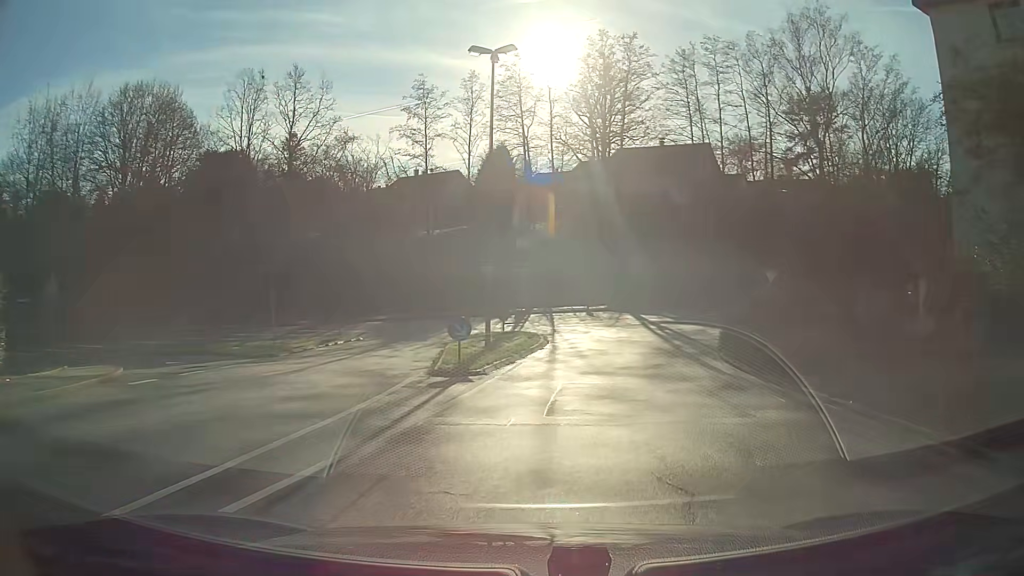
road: unclassified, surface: asphalt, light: Day
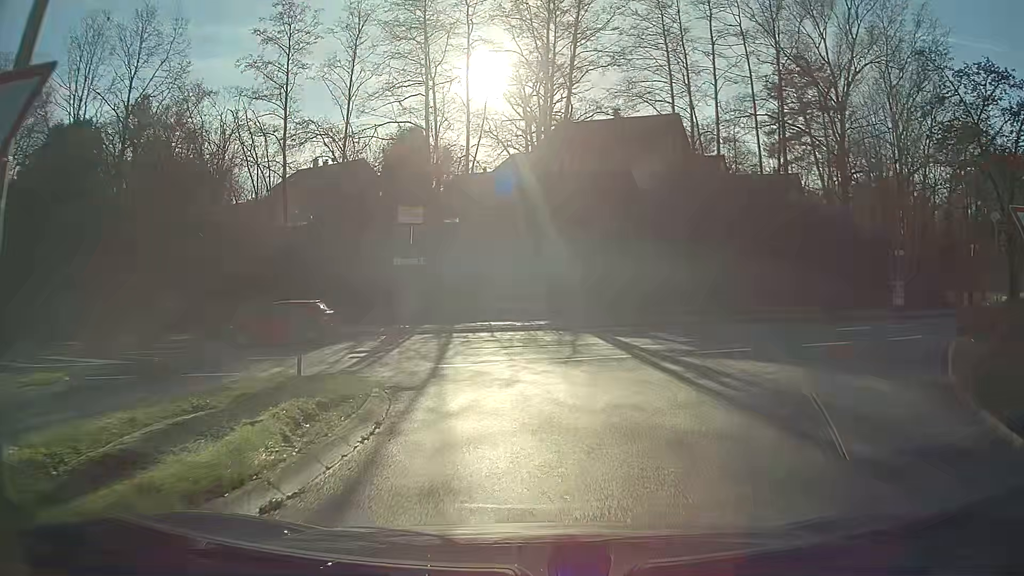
(+1.1, +18.7) m; +4°
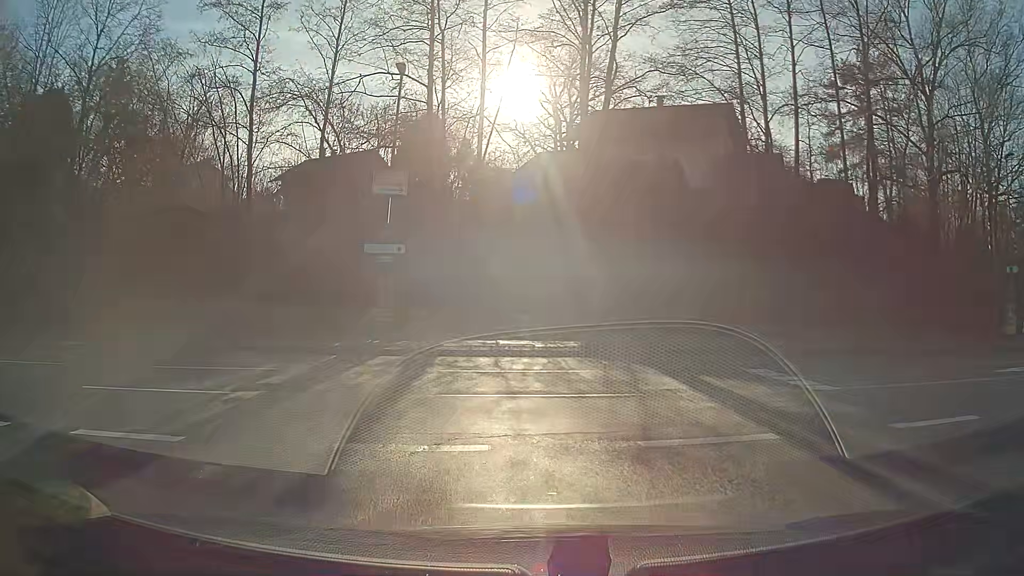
(-0.1, +8.2) m; -3°
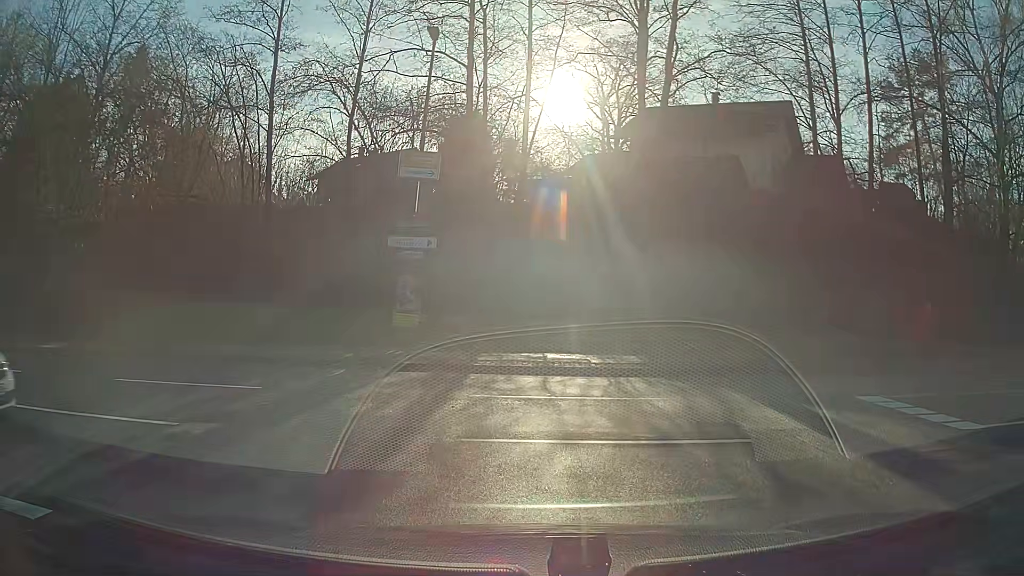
(-0.1, +2.8) m; -2°
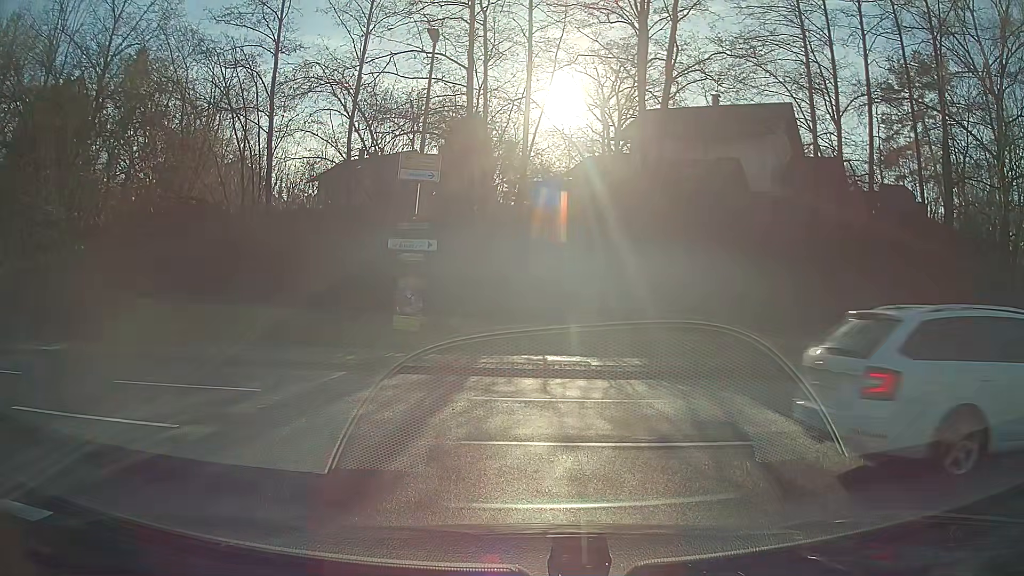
(0.0, +0.1) m; 0°
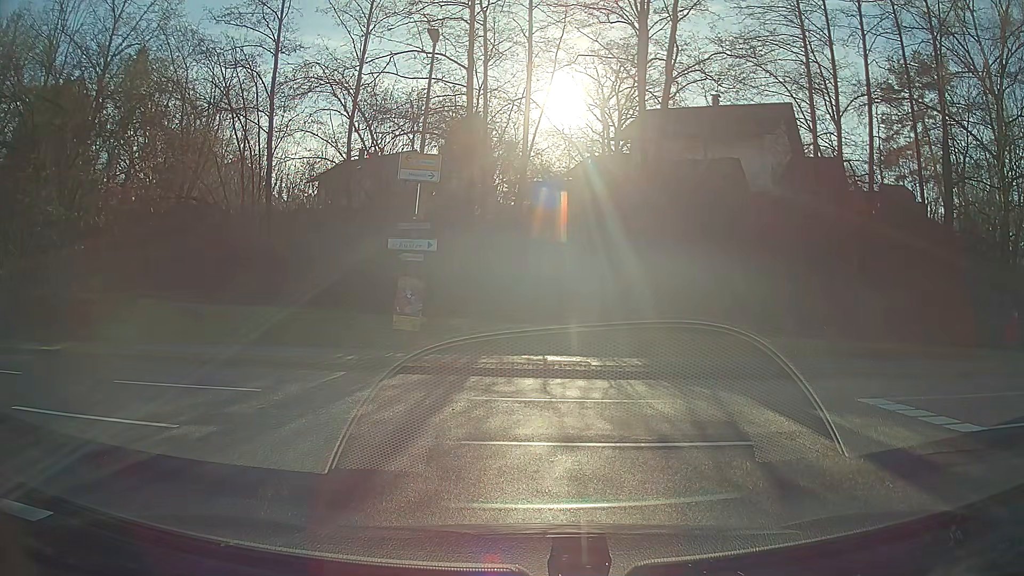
(0.0, 0.0) m; 0°
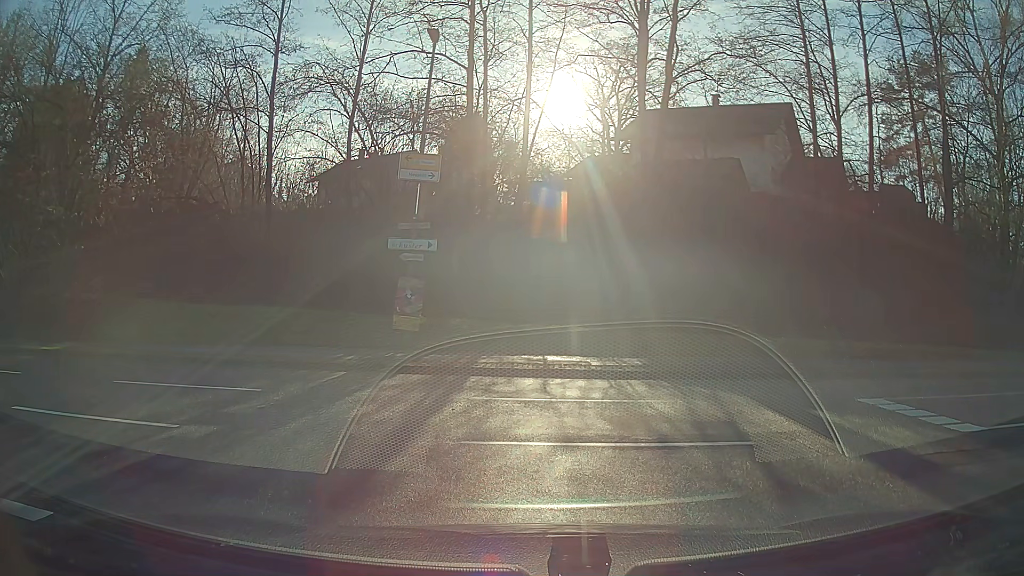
(0.0, 0.0) m; 0°
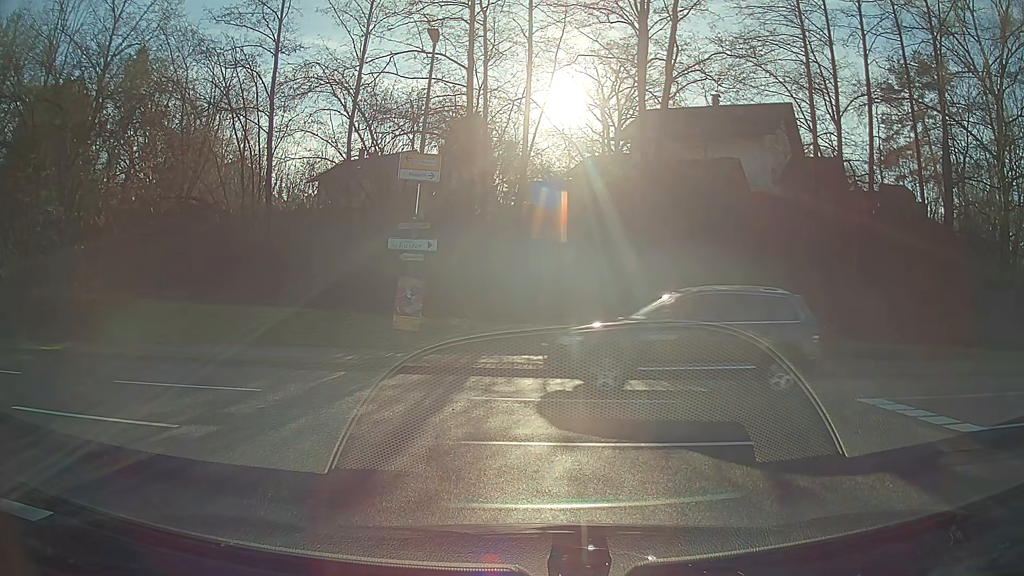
(0.0, 0.0) m; 0°
